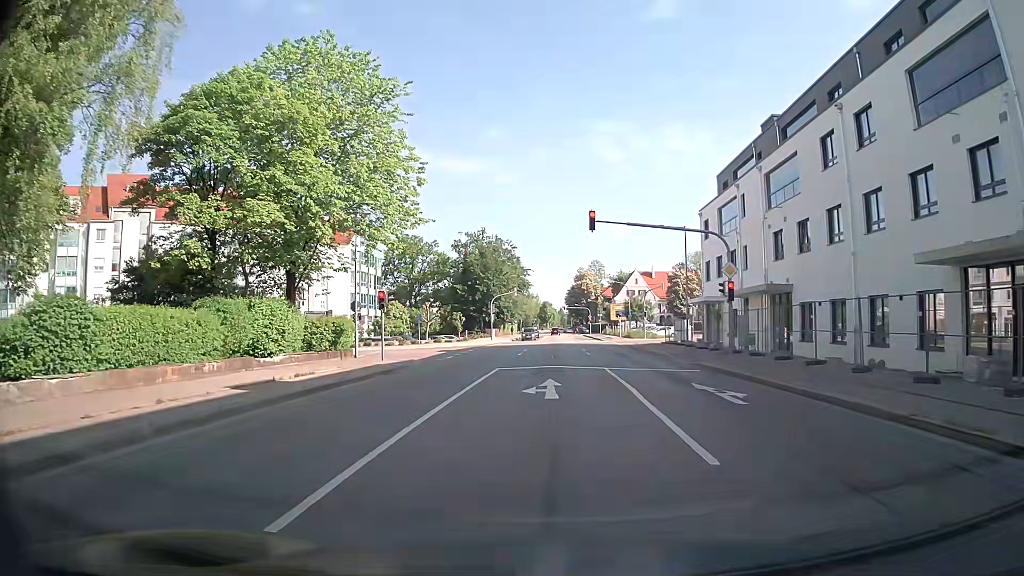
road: secondary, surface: asphalt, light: Day
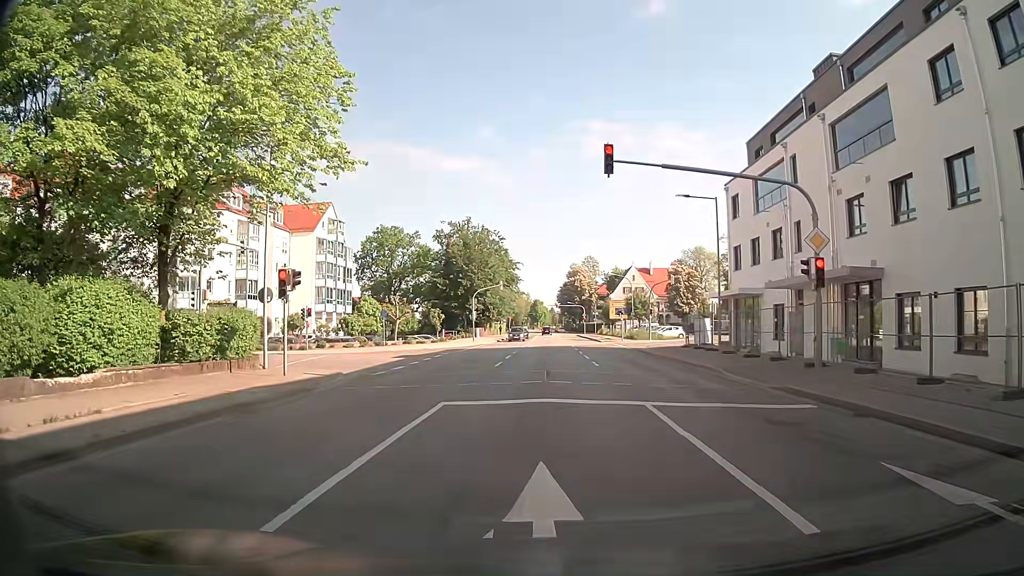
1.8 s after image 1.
(+0.1, +10.6) m; 0°
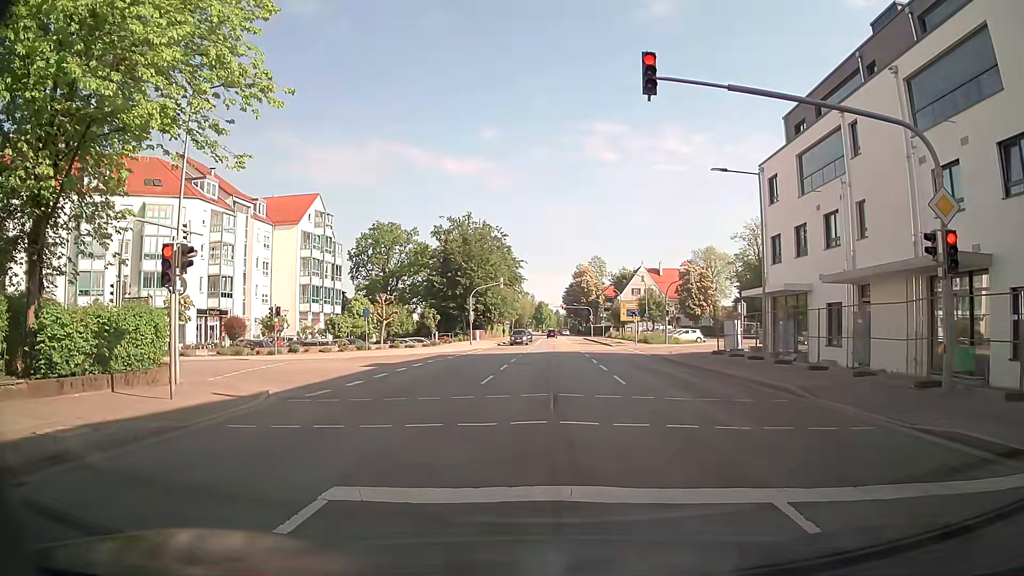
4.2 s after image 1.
(+0.1, +6.4) m; +2°
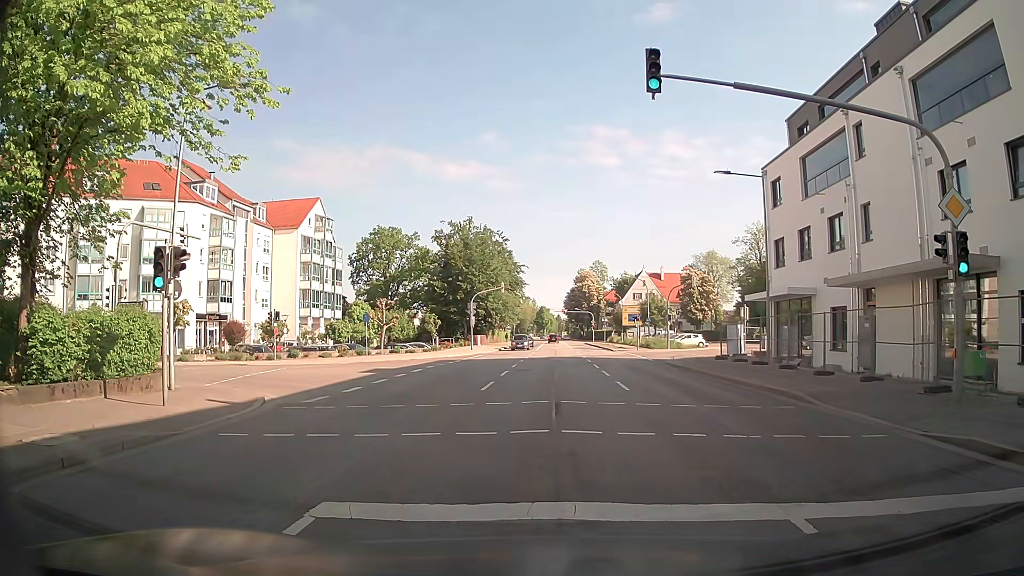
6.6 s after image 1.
(0.0, +0.4) m; 0°
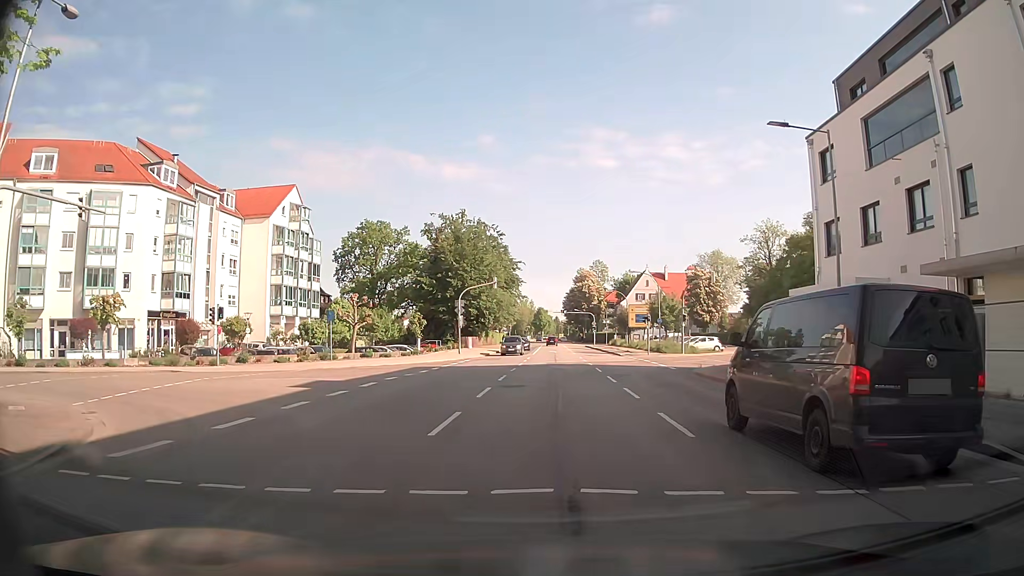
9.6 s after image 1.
(-0.2, +7.9) m; -1°
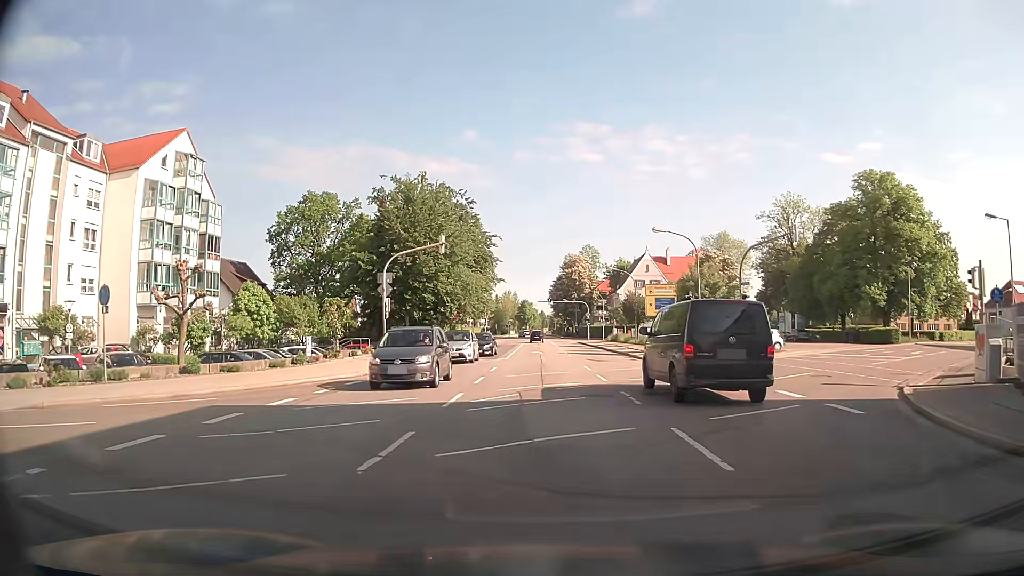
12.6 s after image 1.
(+0.4, +21.2) m; +2°
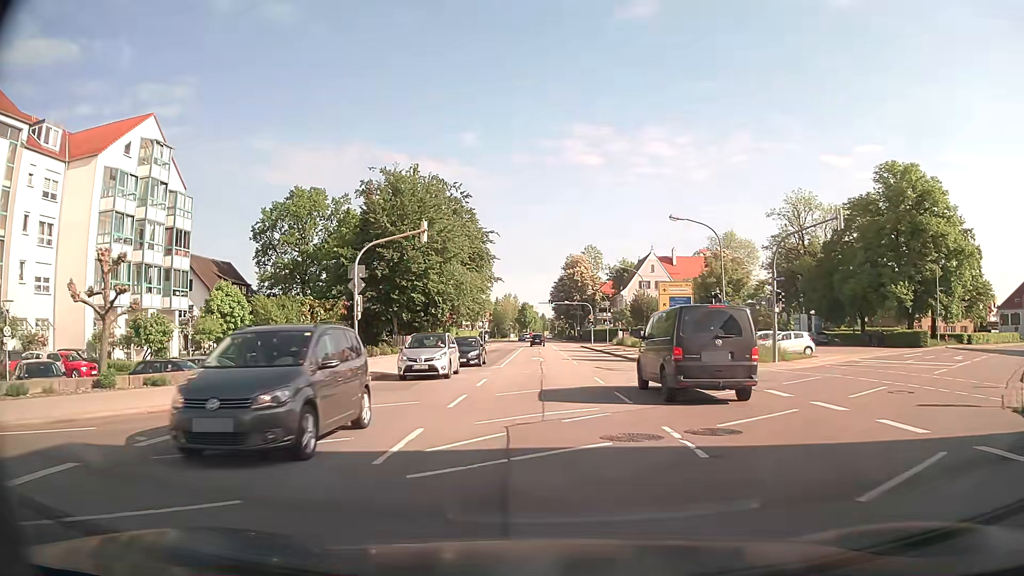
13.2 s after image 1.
(0.0, +5.3) m; -1°
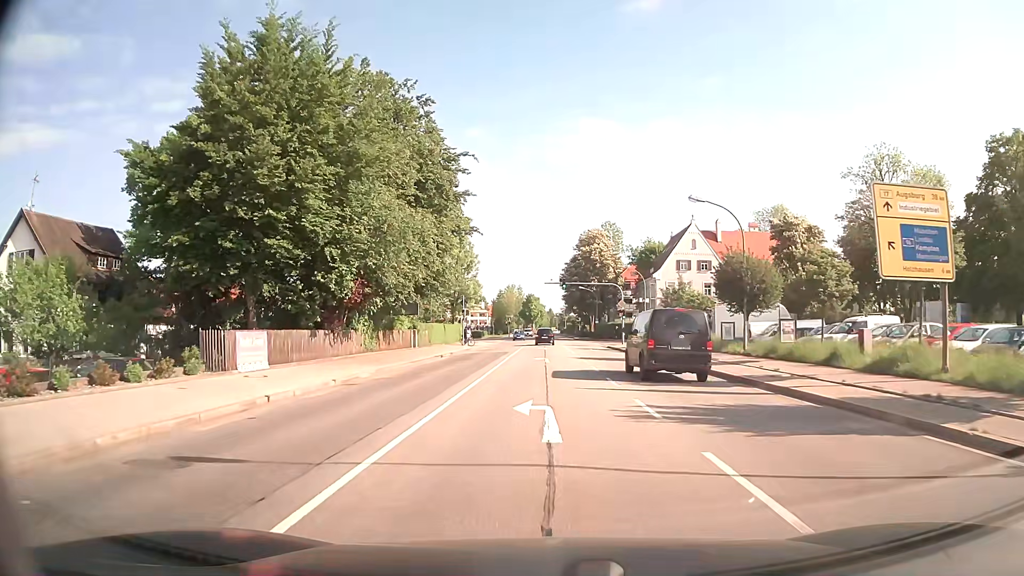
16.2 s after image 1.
(-0.1, +28.8) m; -1°
(0, +10) (0, +20) (0, +30) (0, +40) (0, +50) (0, +60) (0, +70) (0, +80) (-2, +90) (-3, +100) m
